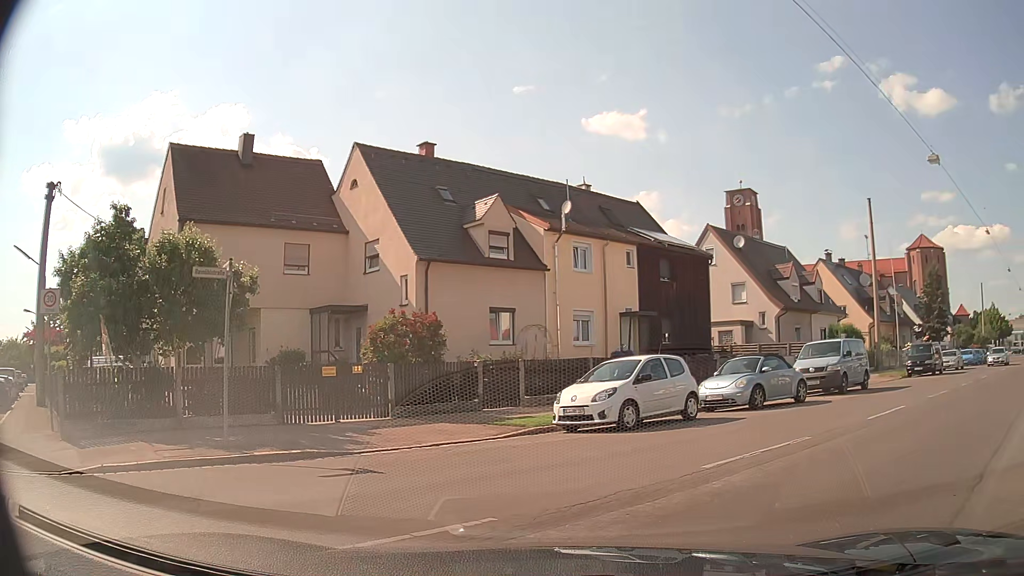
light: Day
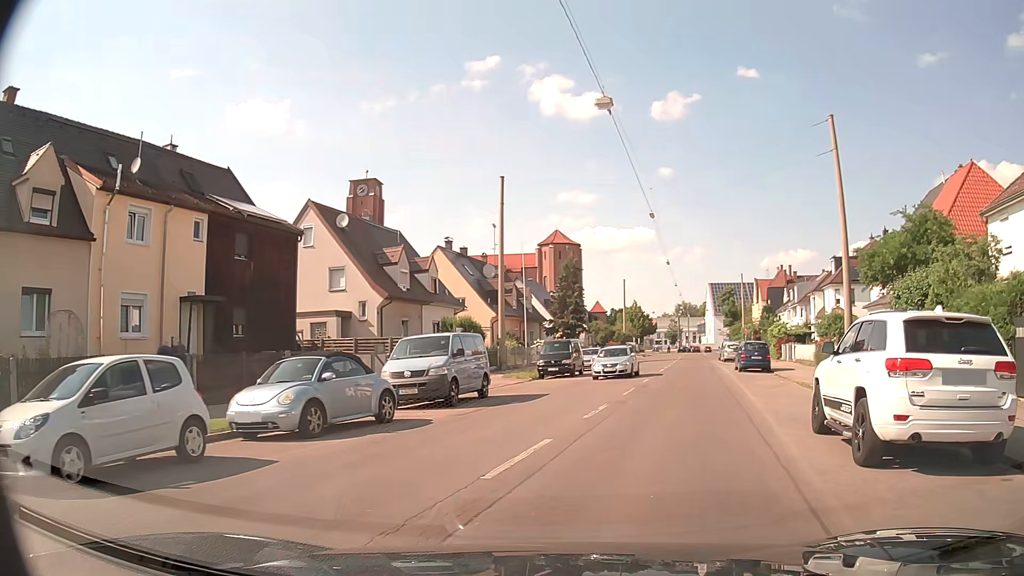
(+1.9, +6.1) m; +32°
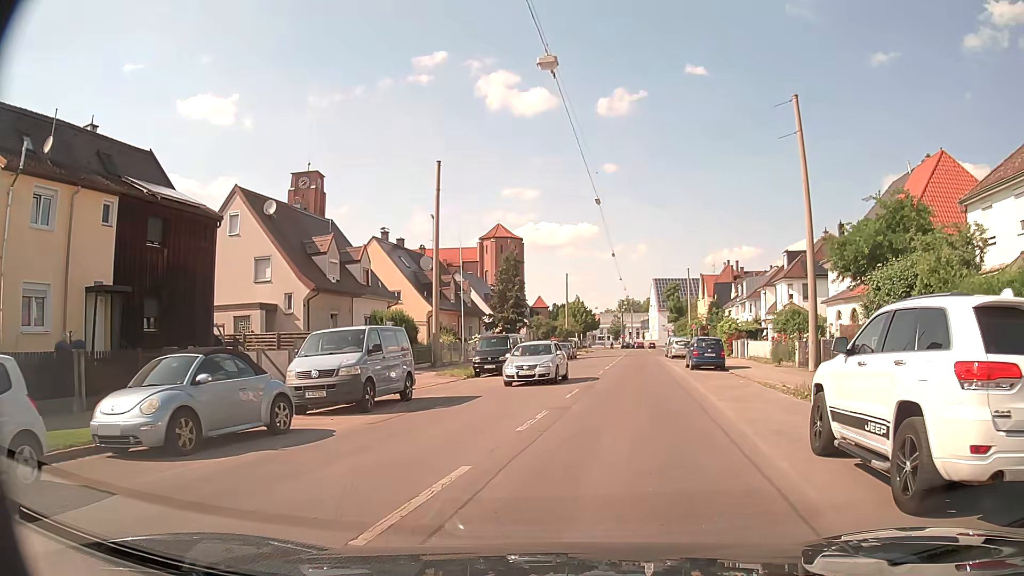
(+0.1, +2.6) m; +4°
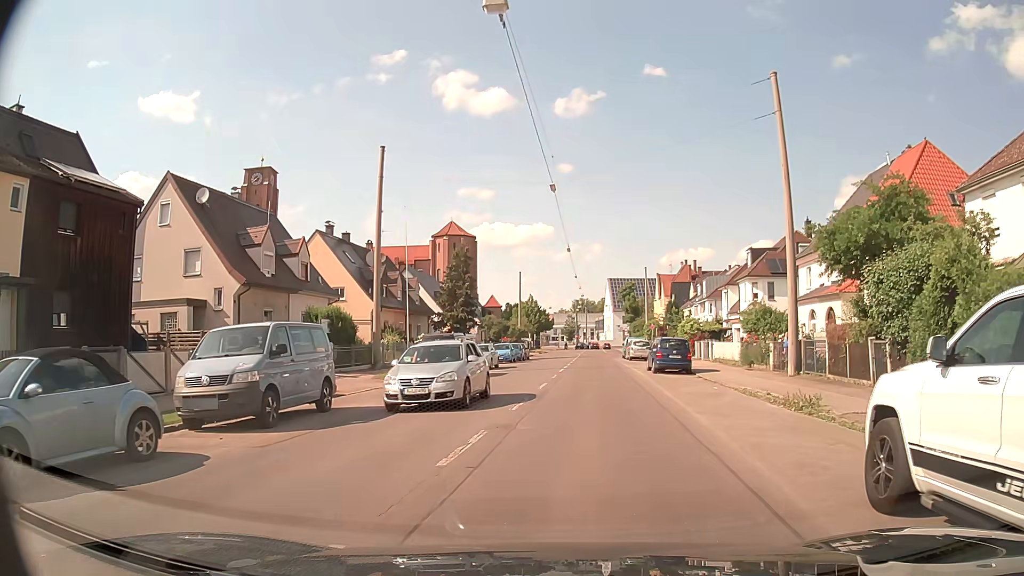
(+0.1, +3.0) m; +5°
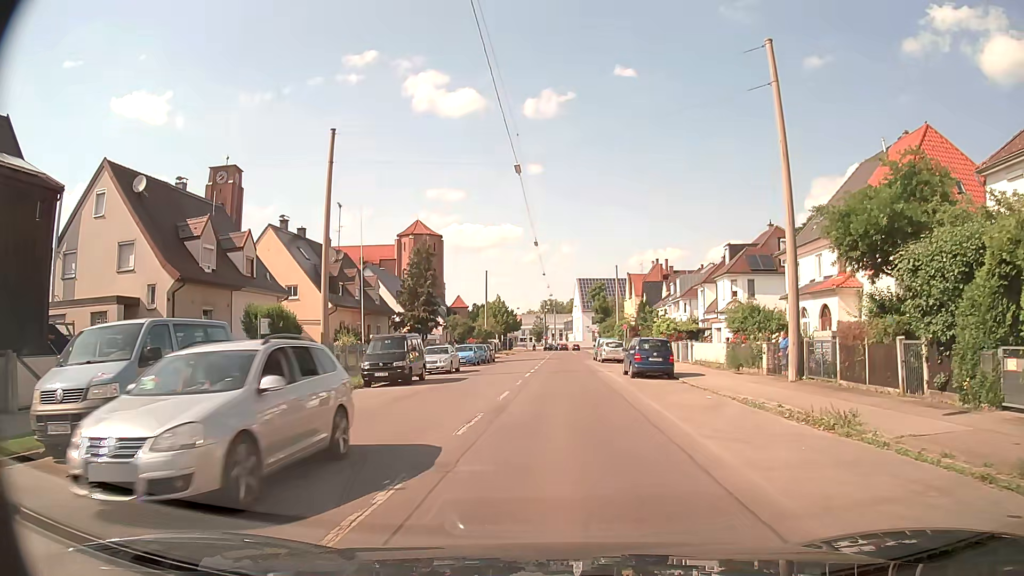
(+0.1, +3.5) m; +2°
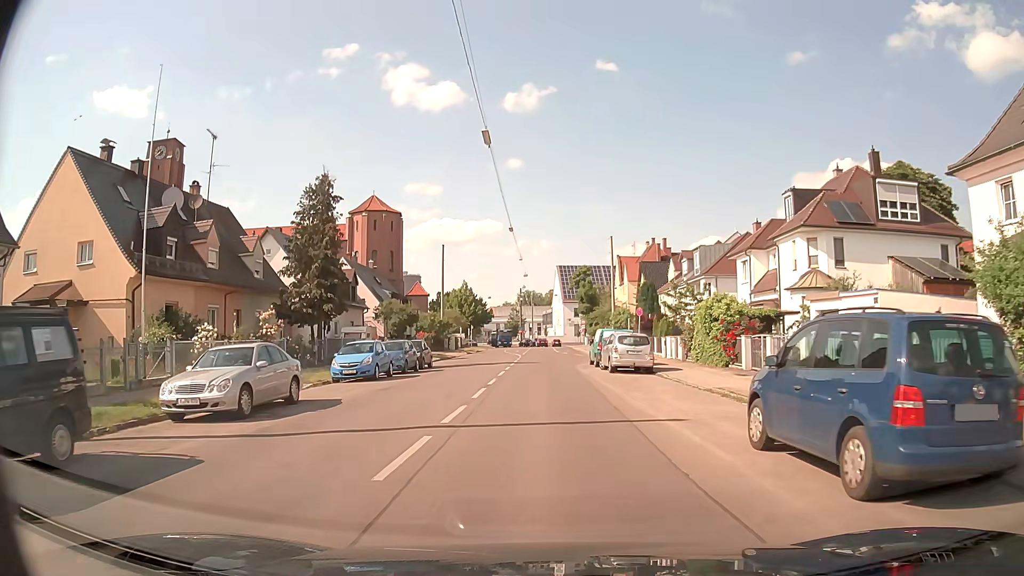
(+0.5, +22.0) m; +2°
